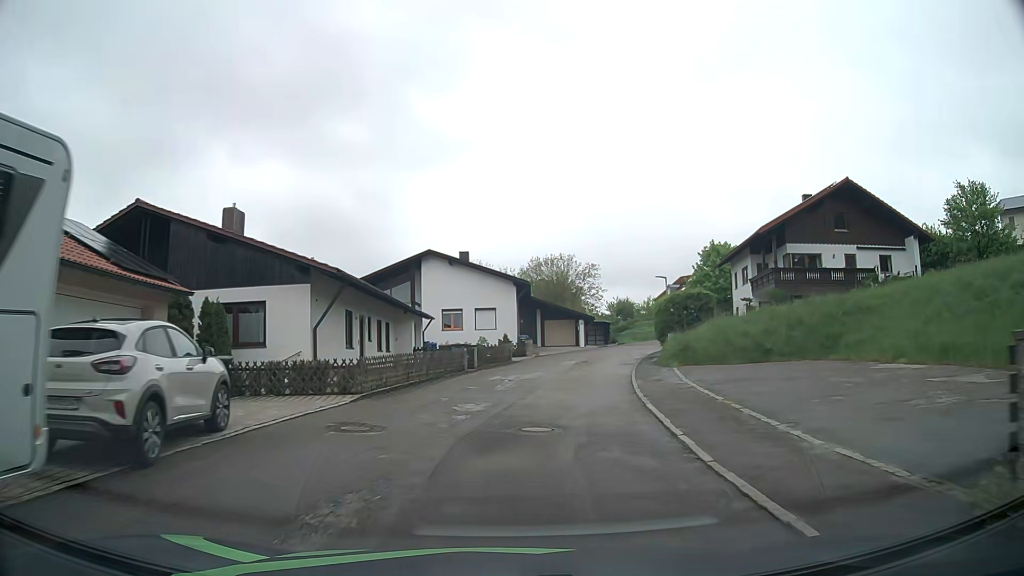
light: Day
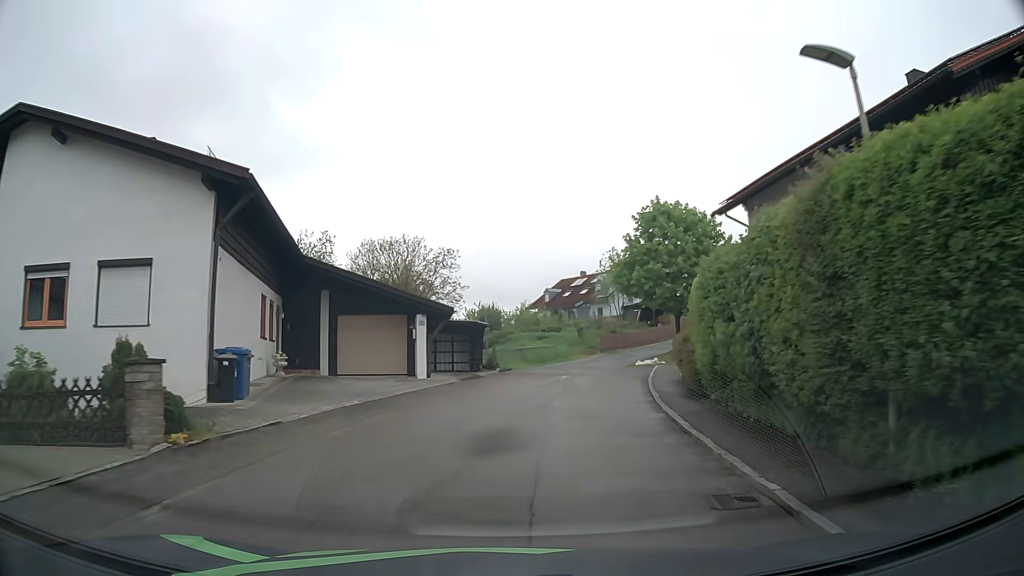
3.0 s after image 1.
(+3.4, +30.2) m; +12°
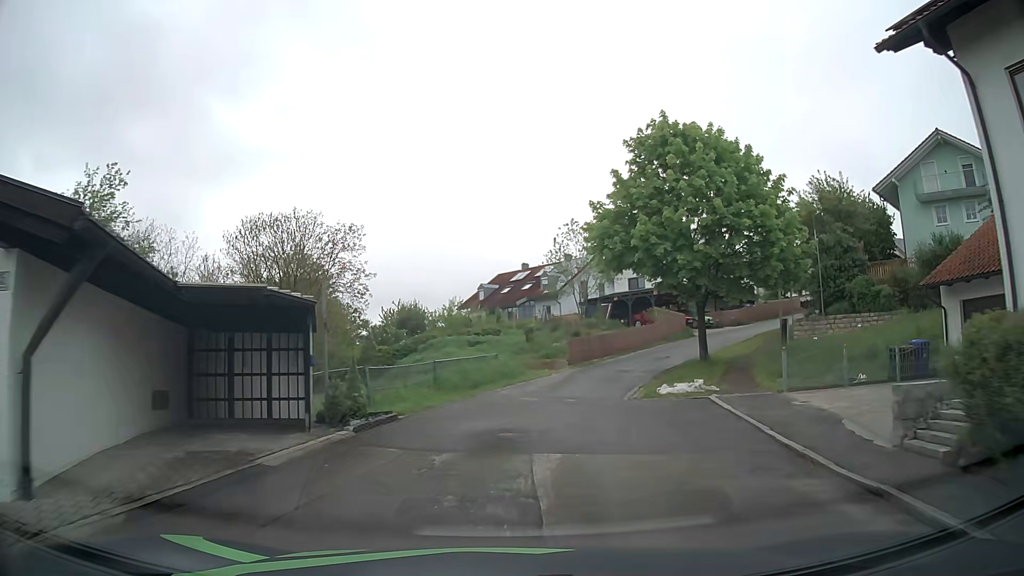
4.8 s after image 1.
(+0.9, +17.2) m; +5°
(0, +10) (+2, +20) (+6, +29) (+12, +37) (+19, +44) (+26, +51) (+31, +60) (+30, +70) (+26, +79) (+20, +87) m
